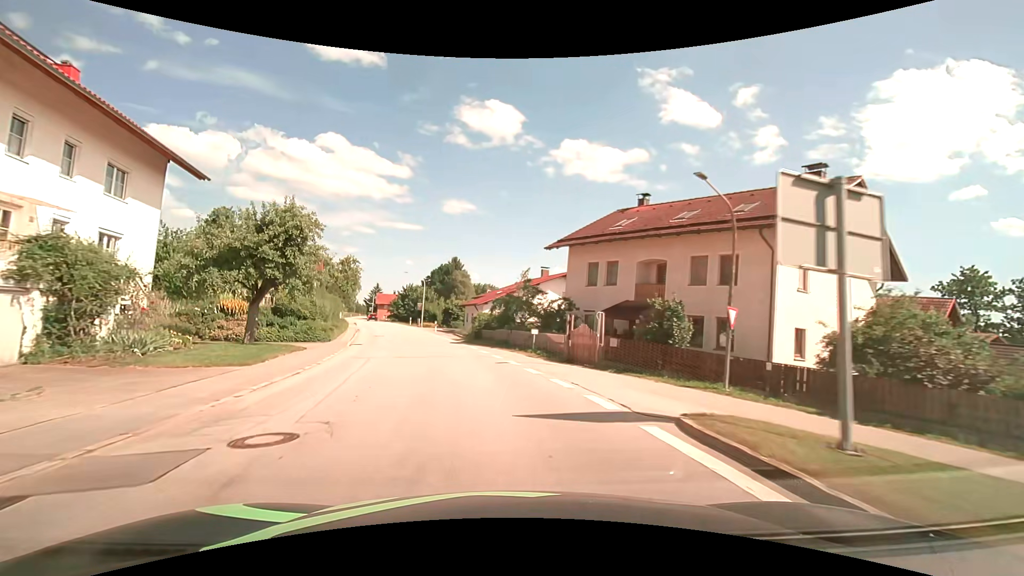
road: secondary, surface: asphalt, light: Day
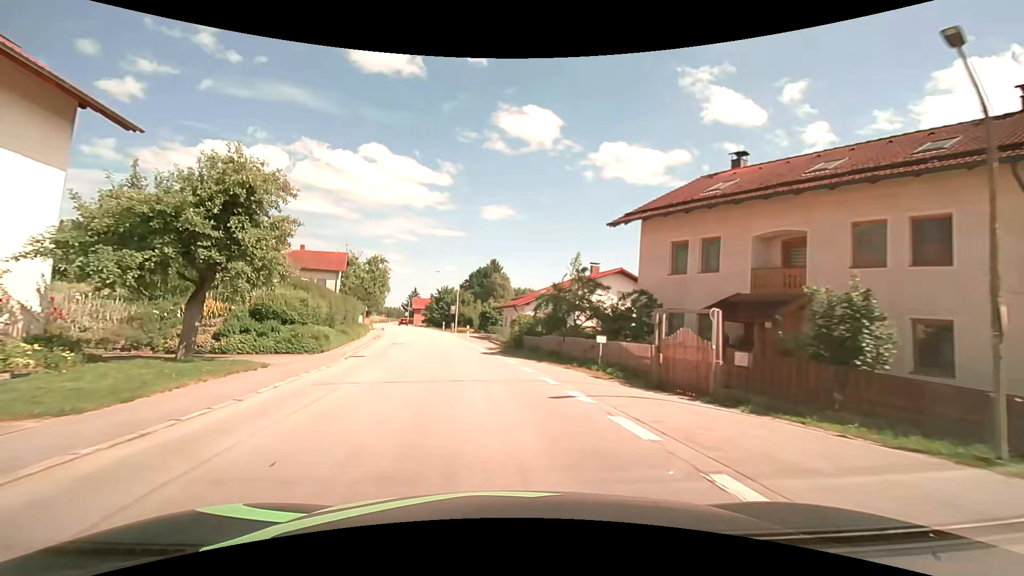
(-0.3, +7.8) m; -5°
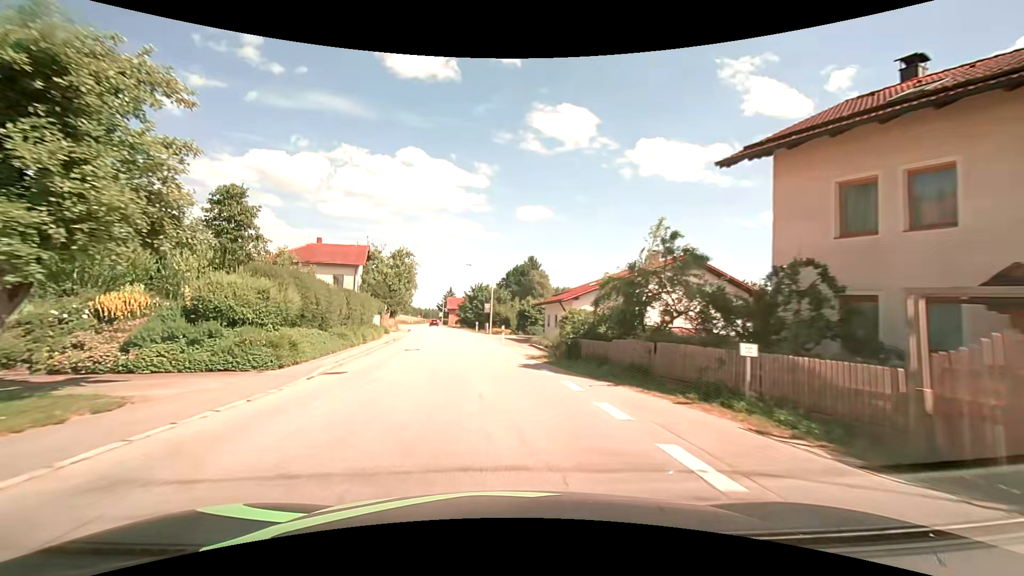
(-0.3, +7.8) m; -4°
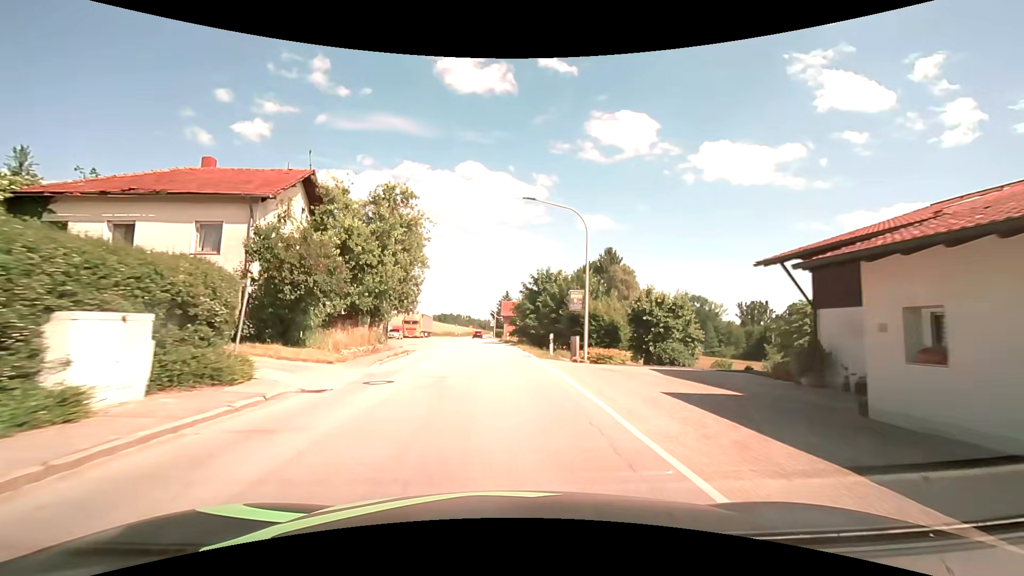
(-2.5, +31.1) m; -7°
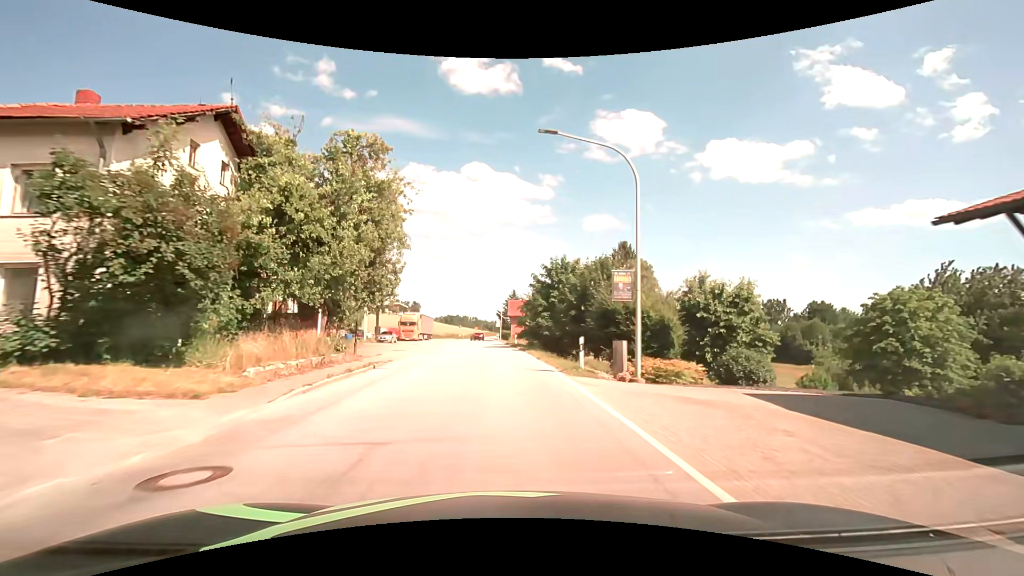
(-0.1, +7.8) m; -1°
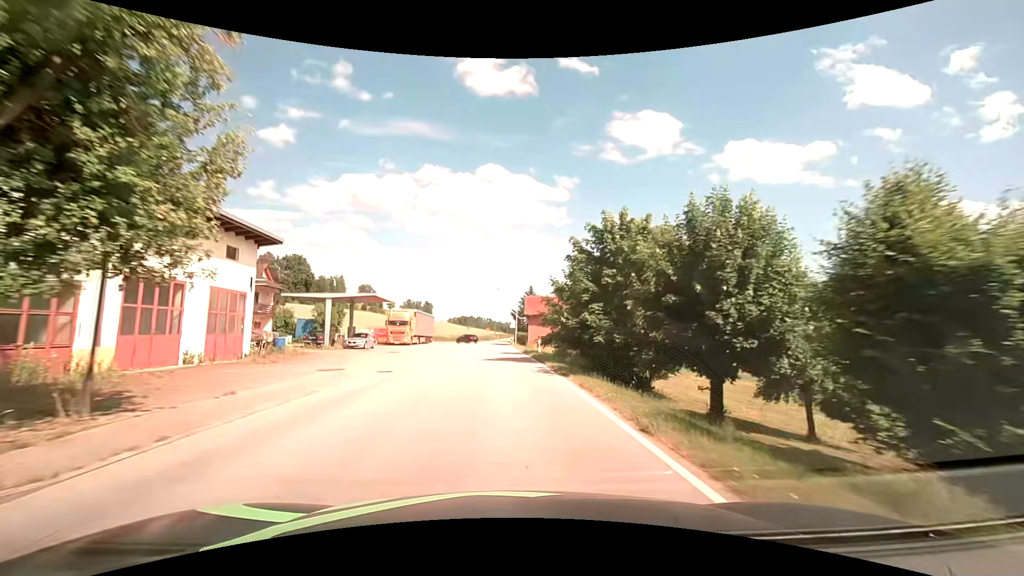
(-0.3, +15.7) m; -2°
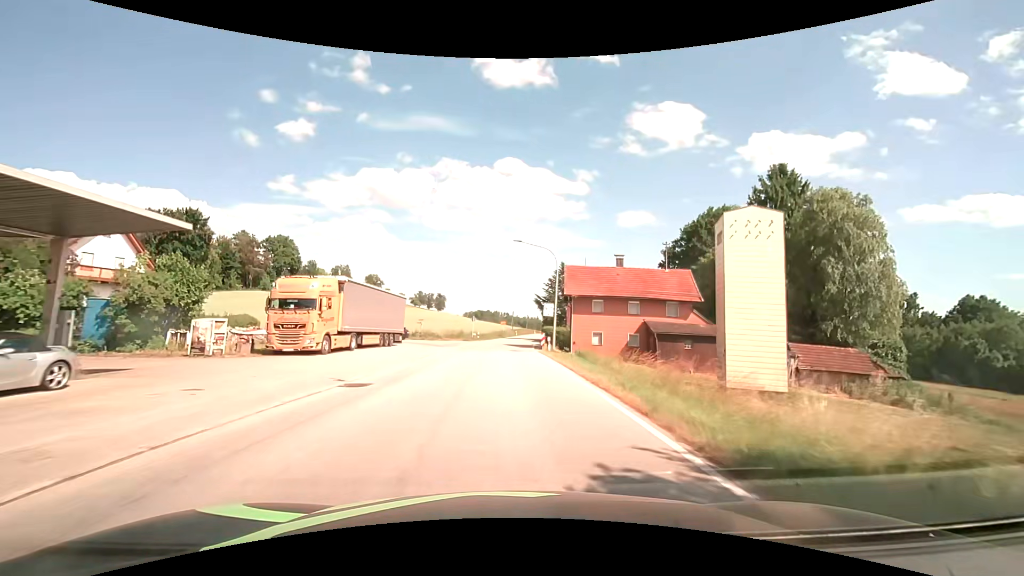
(-0.7, +31.3) m; -2°
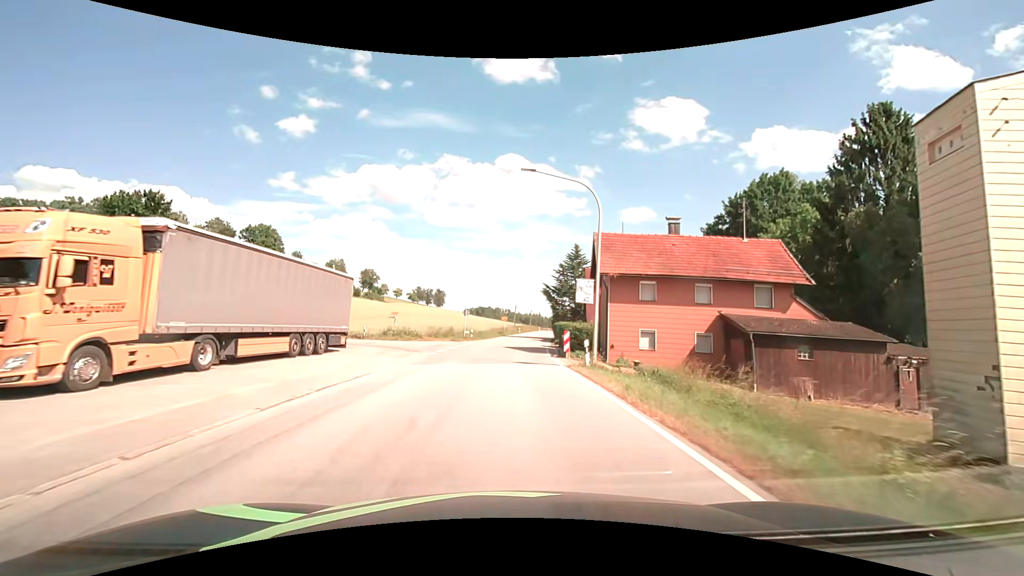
(0.0, +14.1) m; 0°
